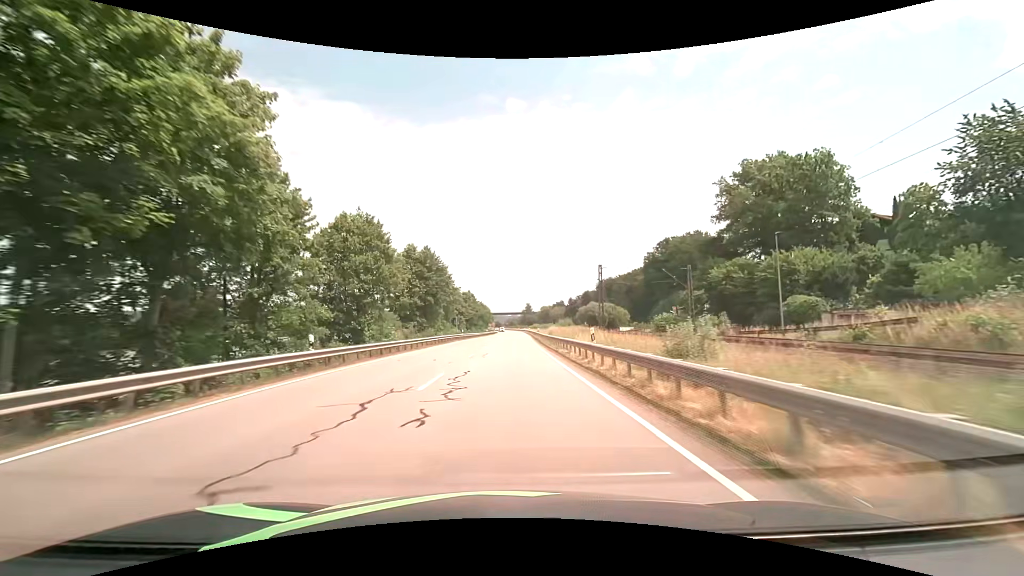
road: primary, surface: asphalt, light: Day
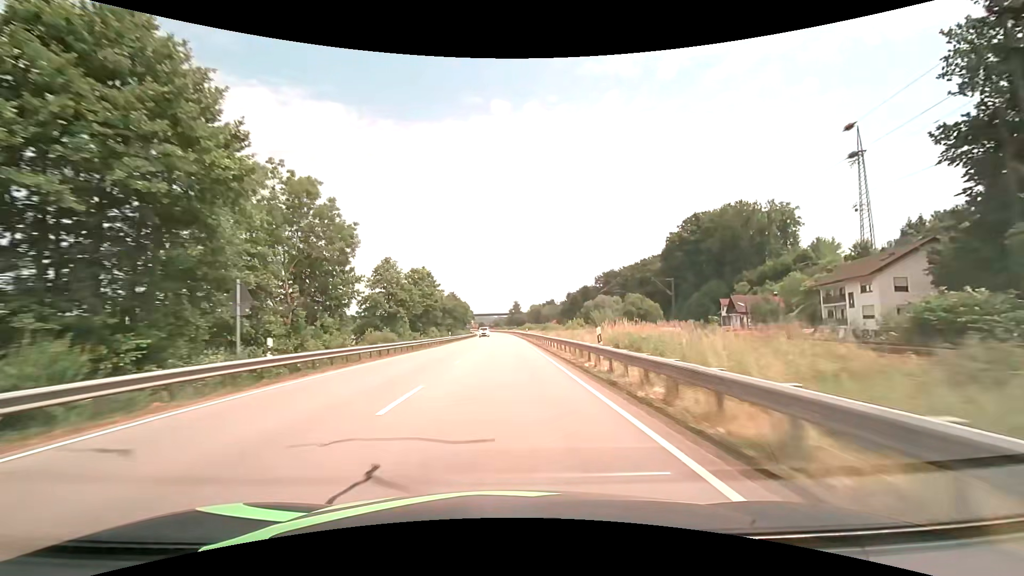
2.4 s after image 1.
(+0.8, +50.5) m; +2°
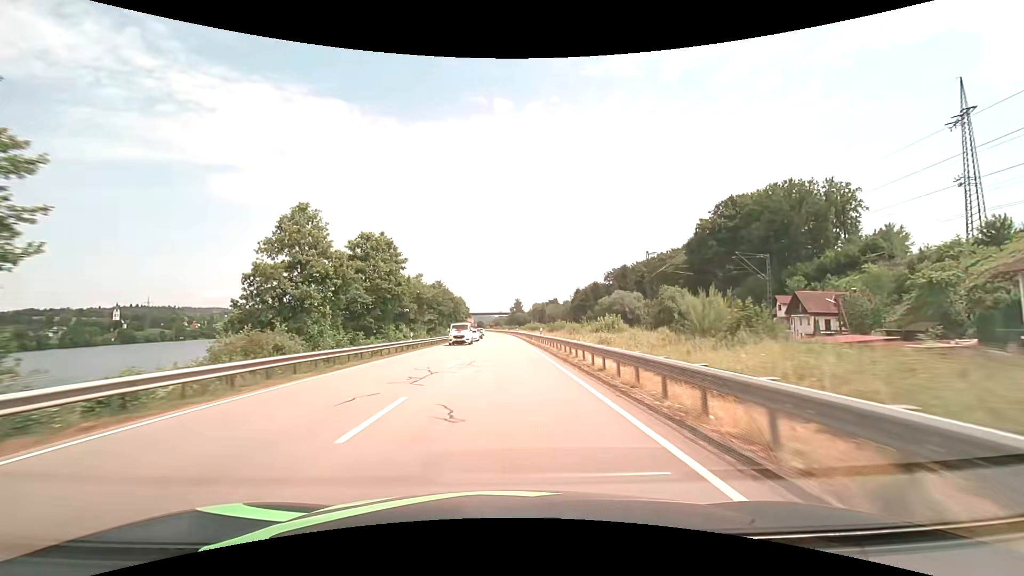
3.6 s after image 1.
(-0.1, +25.7) m; 0°
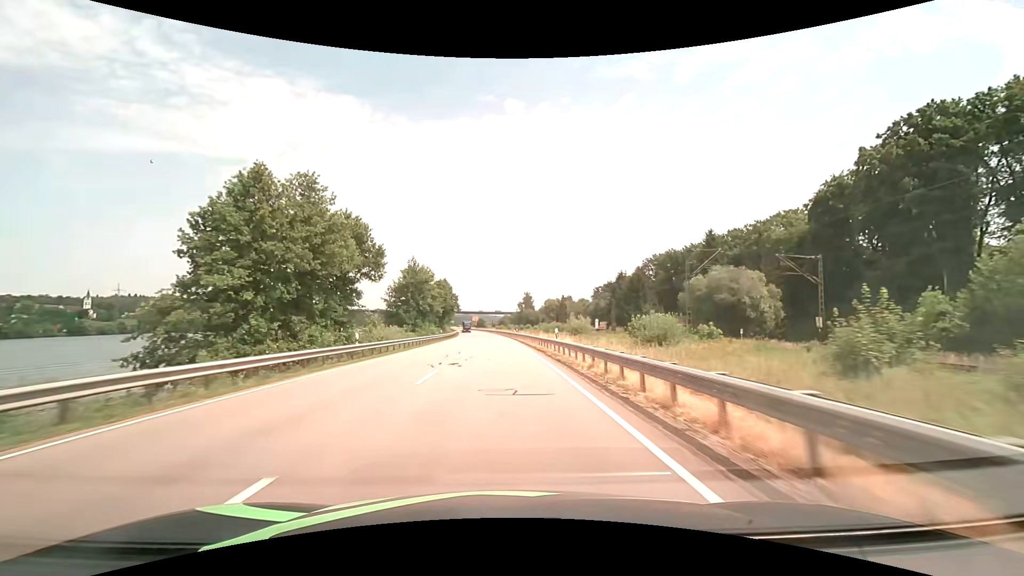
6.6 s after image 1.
(-0.2, +65.3) m; -1°
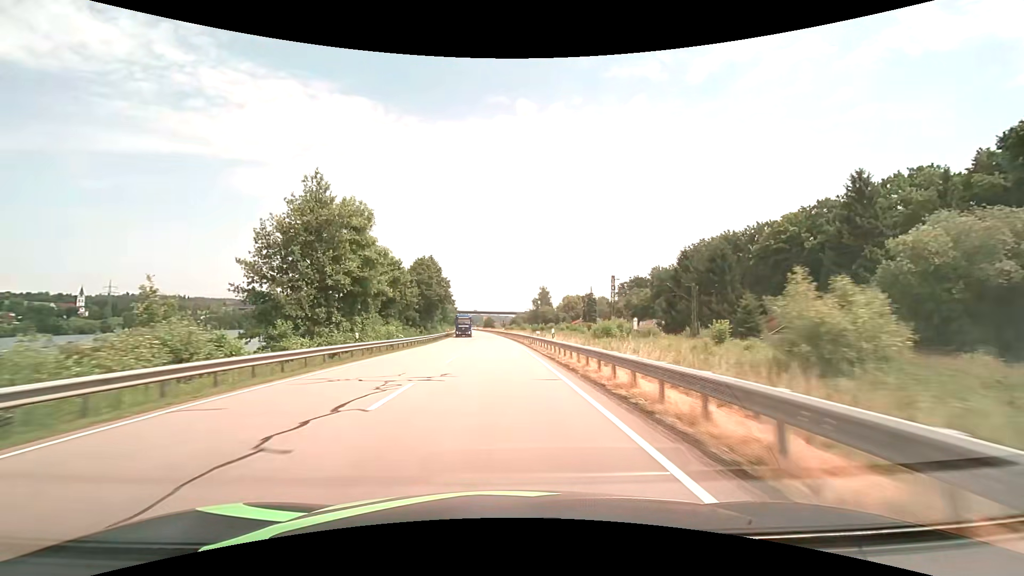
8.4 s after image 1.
(-0.4, +39.8) m; -1°
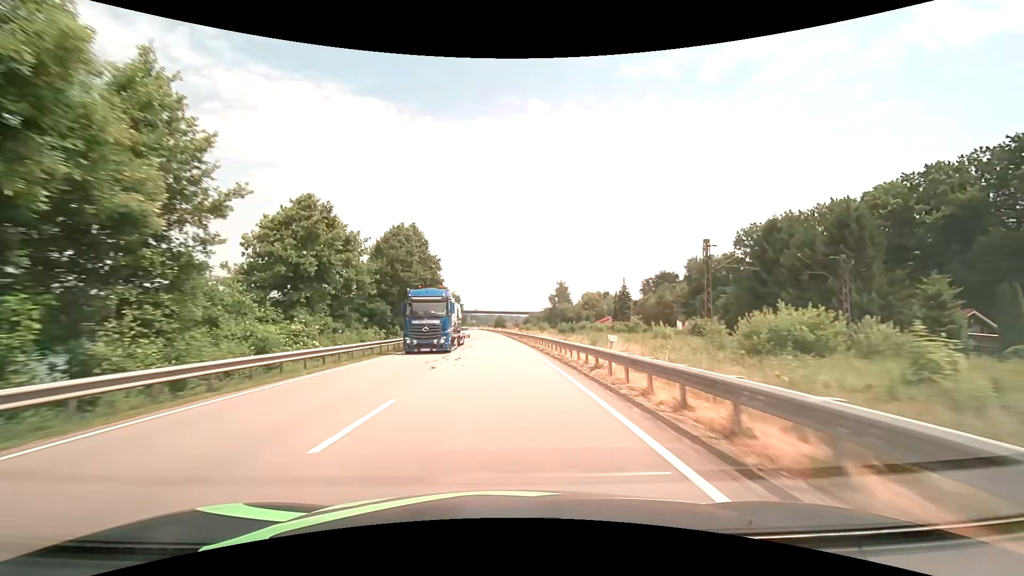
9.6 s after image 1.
(-0.3, +26.8) m; -1°
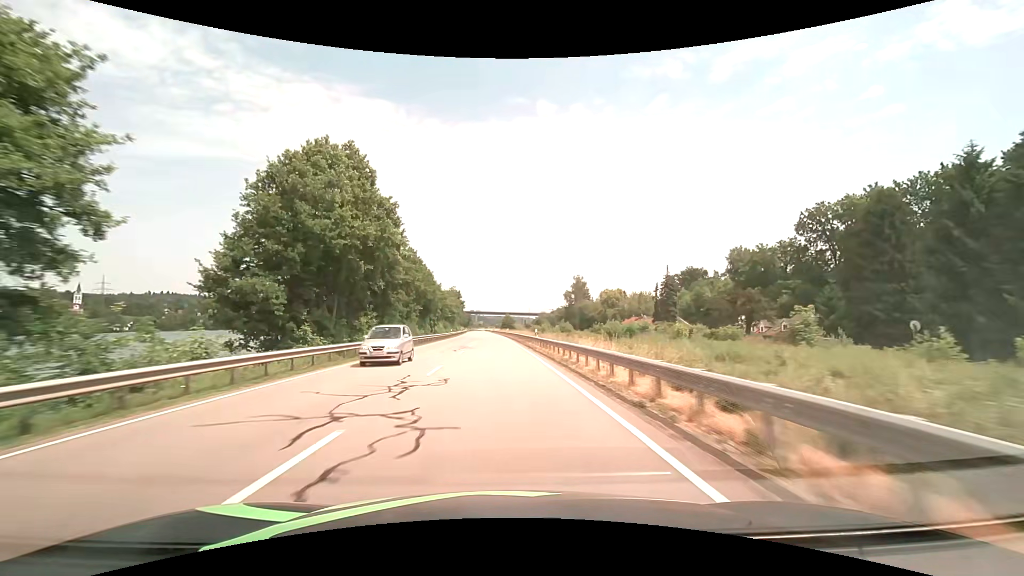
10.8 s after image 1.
(-0.2, +26.9) m; -1°
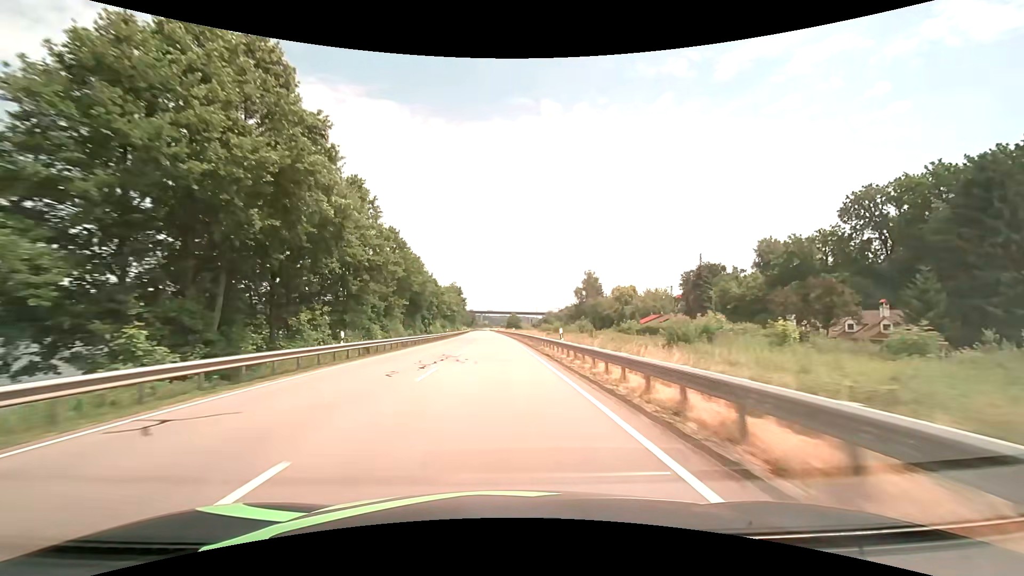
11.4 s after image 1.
(-0.1, +13.5) m; -1°
(0, +10) (0, +20) (0, +30) (-1, +40) (-1, +50) (-1, +60) (-2, +70) (-2, +80) (-3, +90) (-3, +100) m
